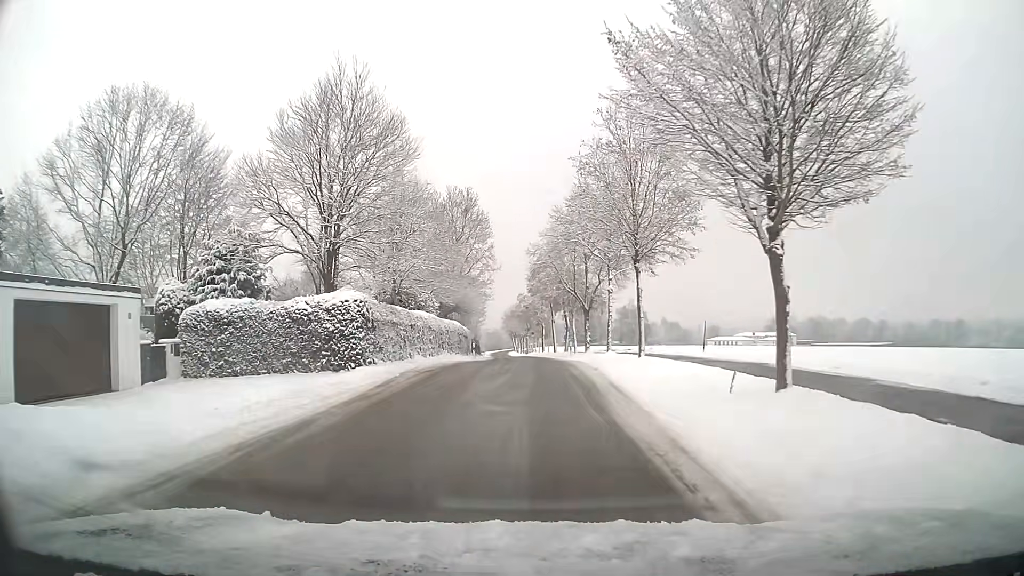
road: residential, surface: asphalt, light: Day
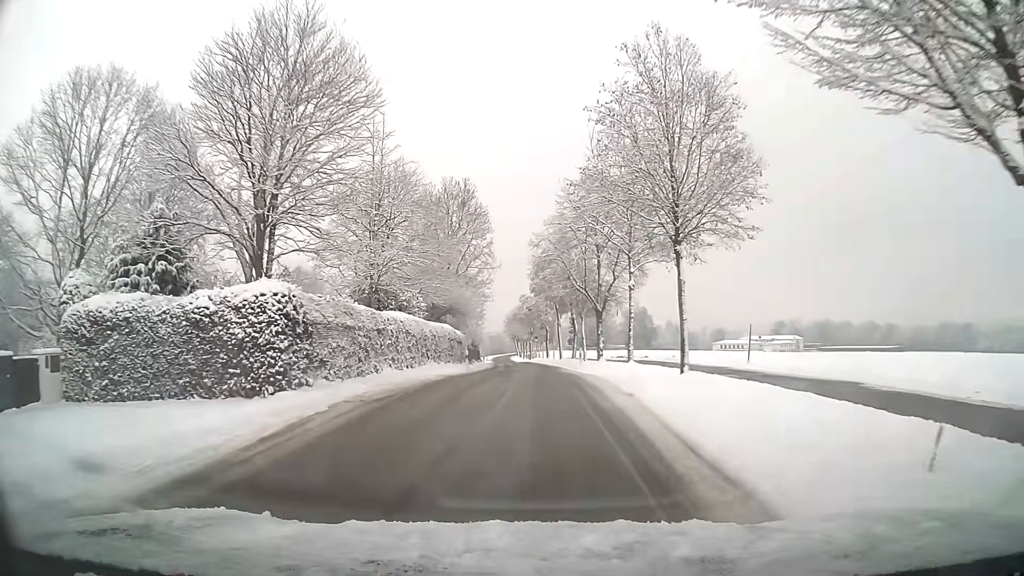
(0.0, +6.2) m; 0°
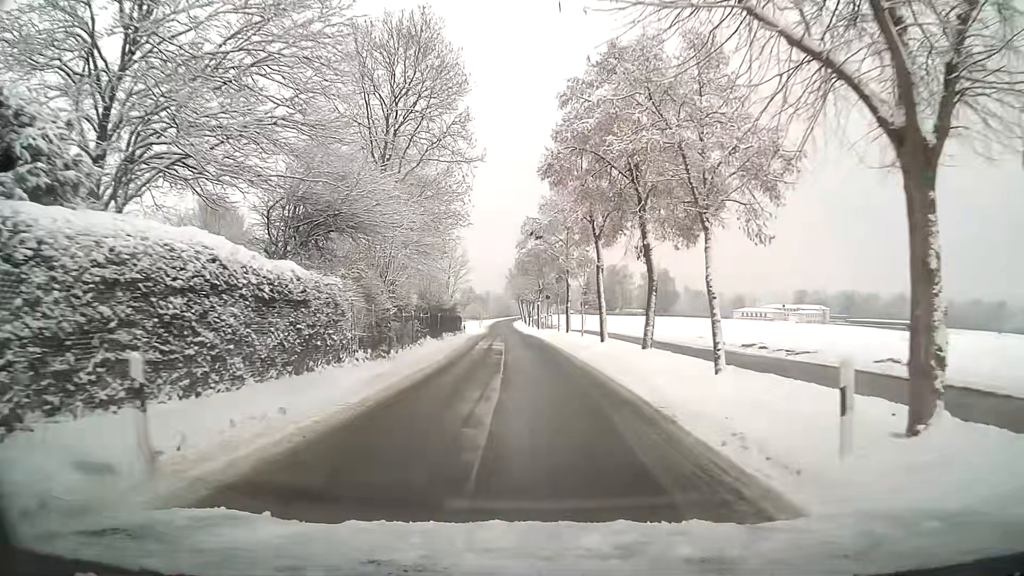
(-0.2, +30.4) m; -1°
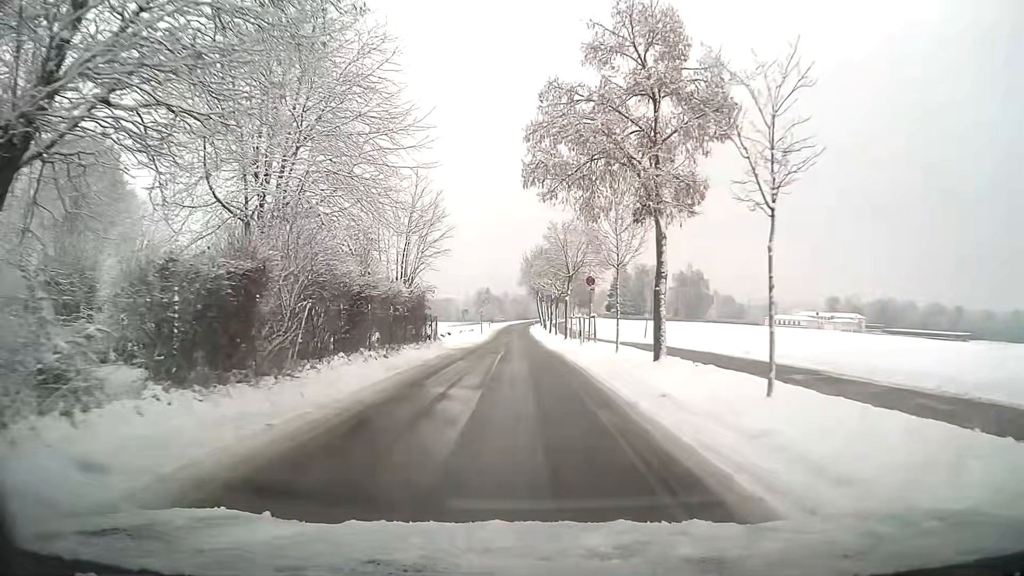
(-0.3, +25.2) m; -2°
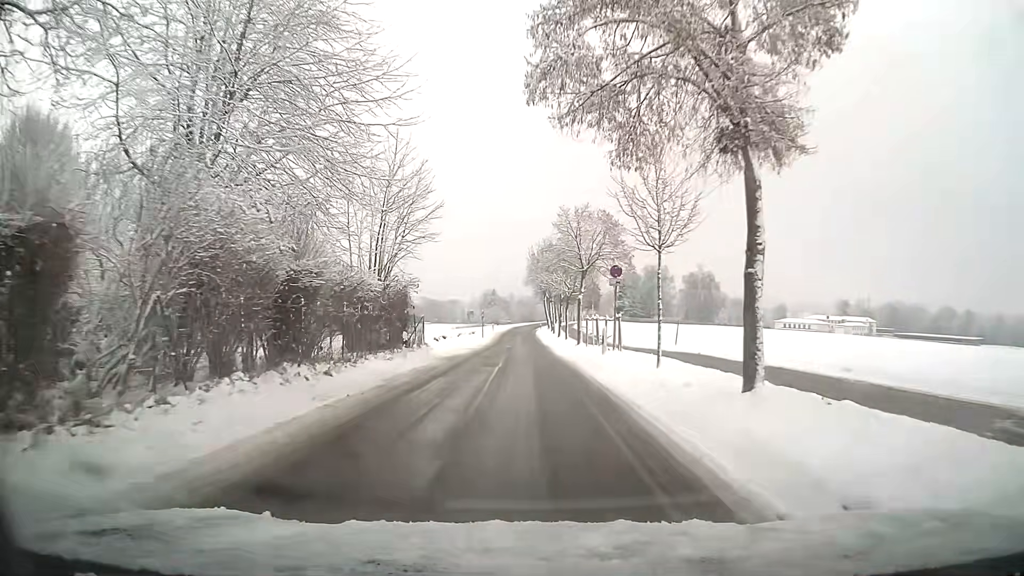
(0.0, +6.4) m; 0°
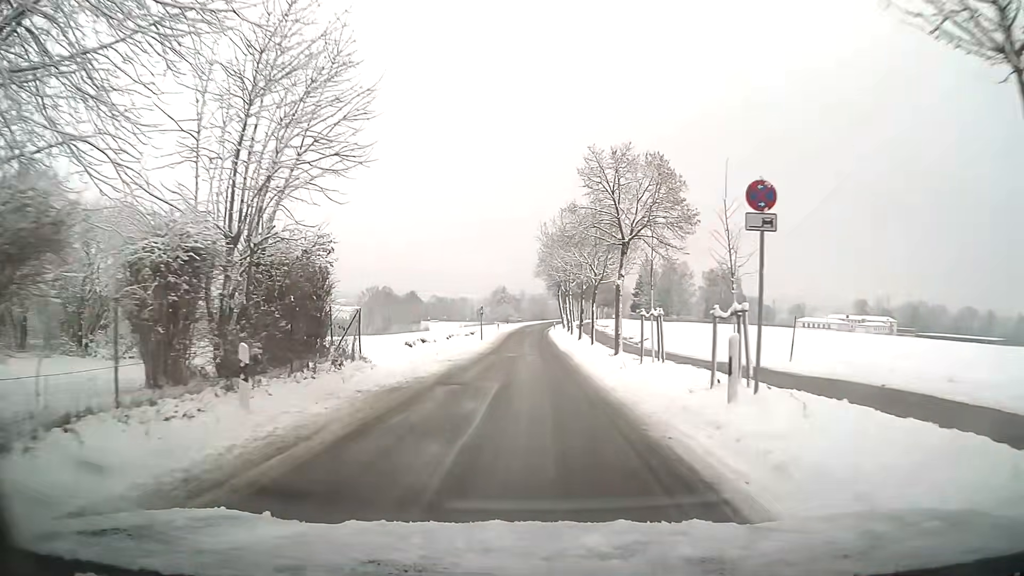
(-0.1, +12.7) m; 0°
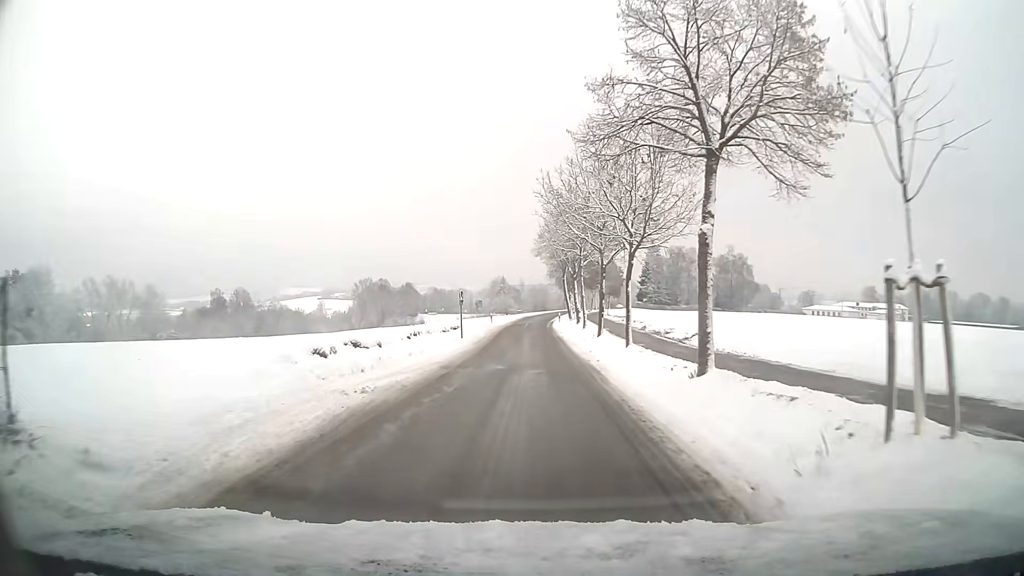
(0.0, +12.6) m; 0°
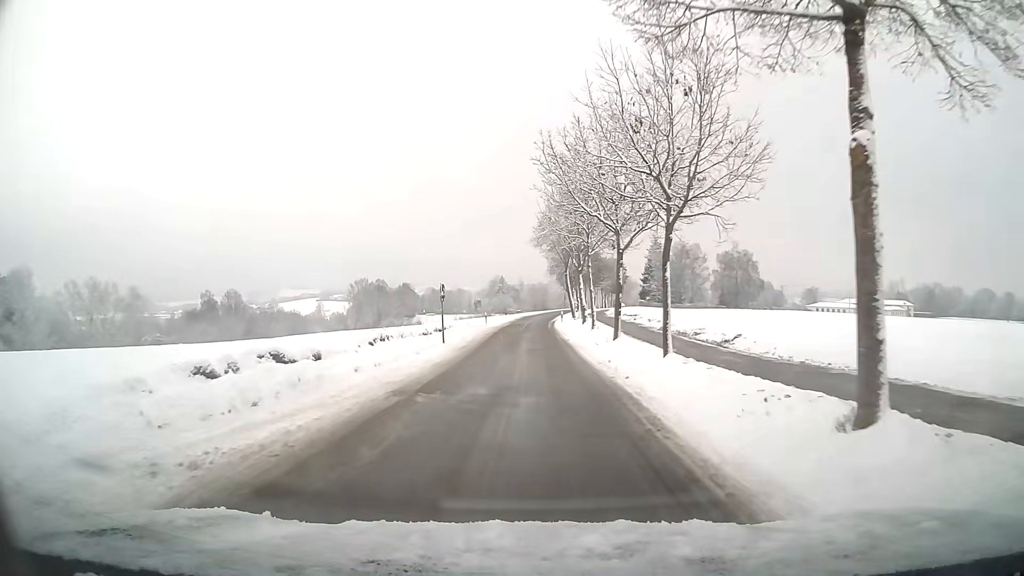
(0.0, +6.4) m; 0°
